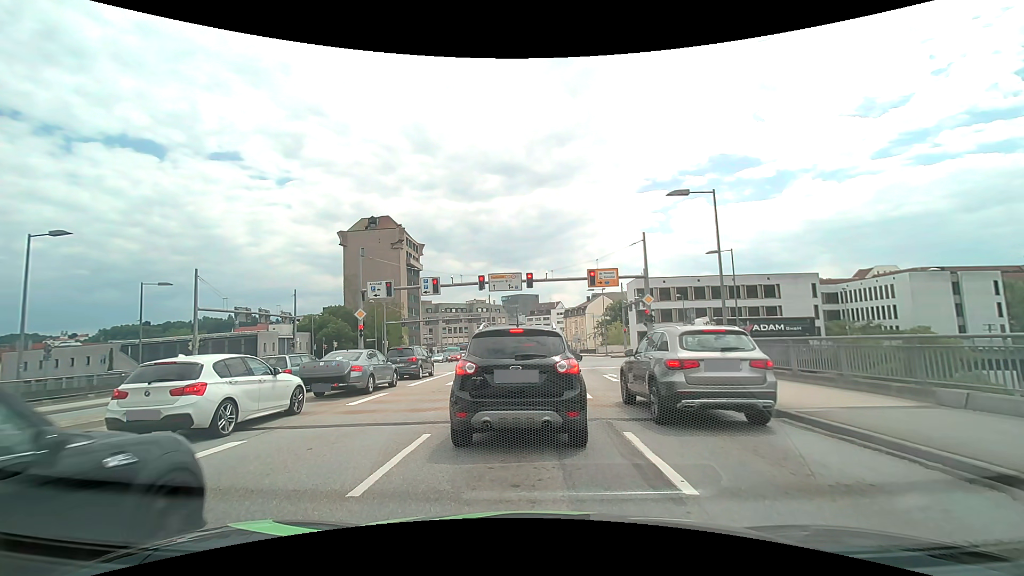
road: primary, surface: asphalt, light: Day
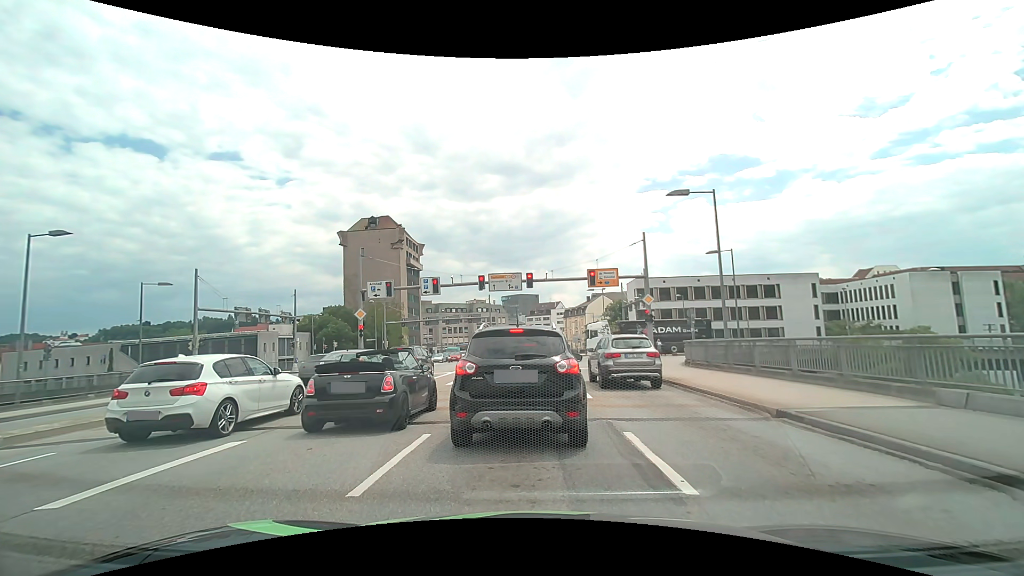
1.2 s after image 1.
(0.0, 0.0) m; 0°
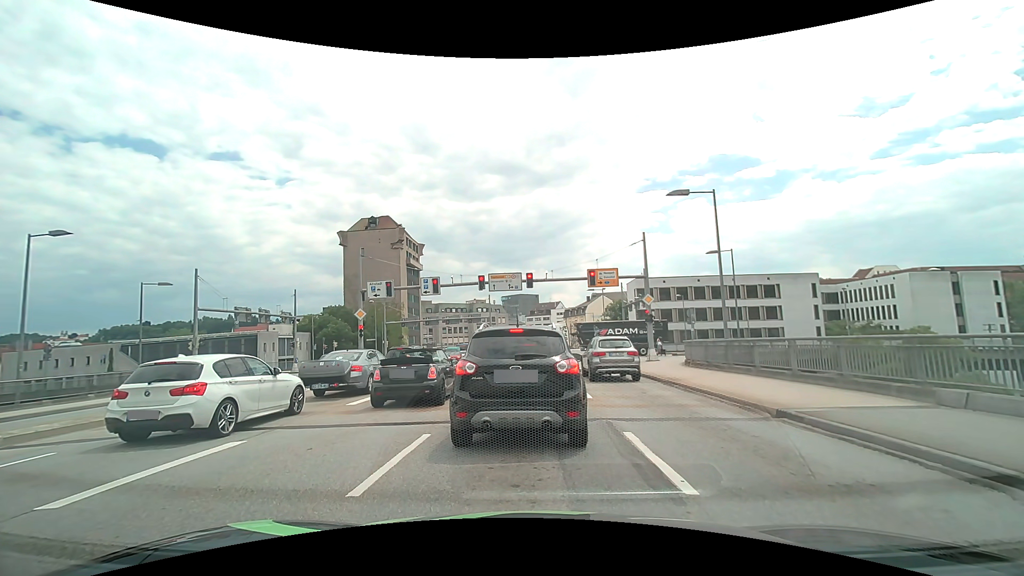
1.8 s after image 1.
(0.0, 0.0) m; 0°
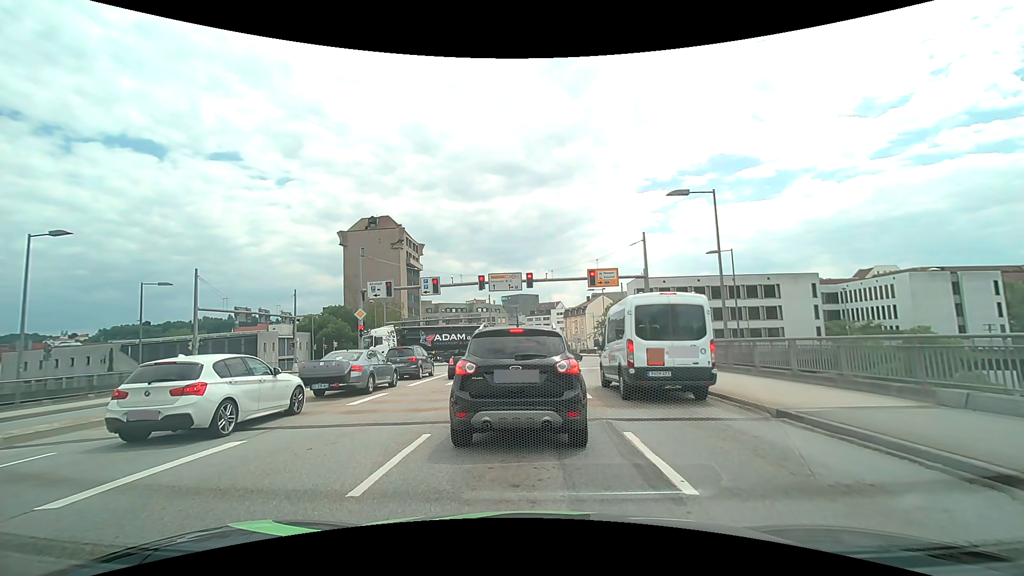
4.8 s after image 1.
(0.0, 0.0) m; 0°
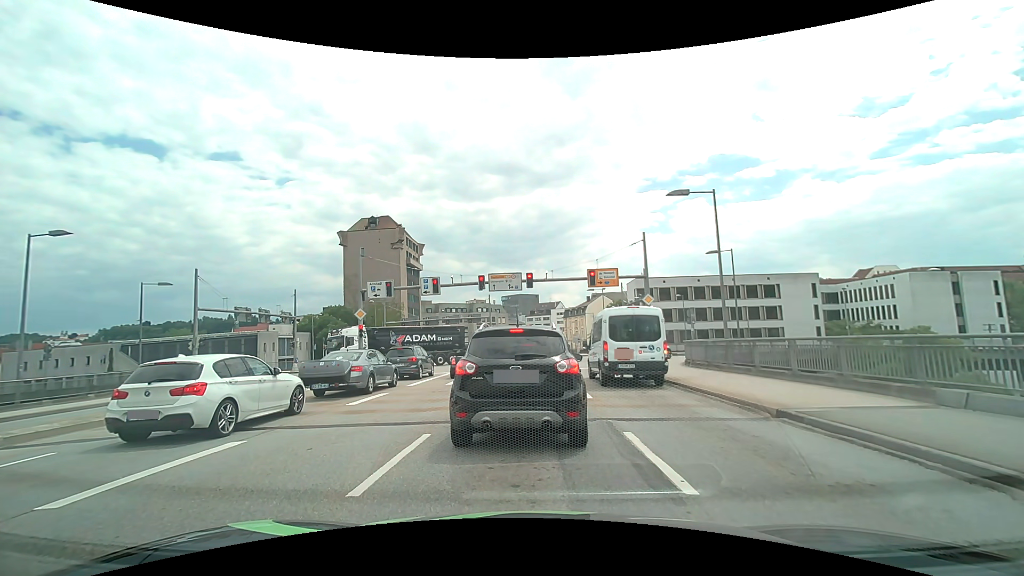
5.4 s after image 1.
(0.0, 0.0) m; 0°
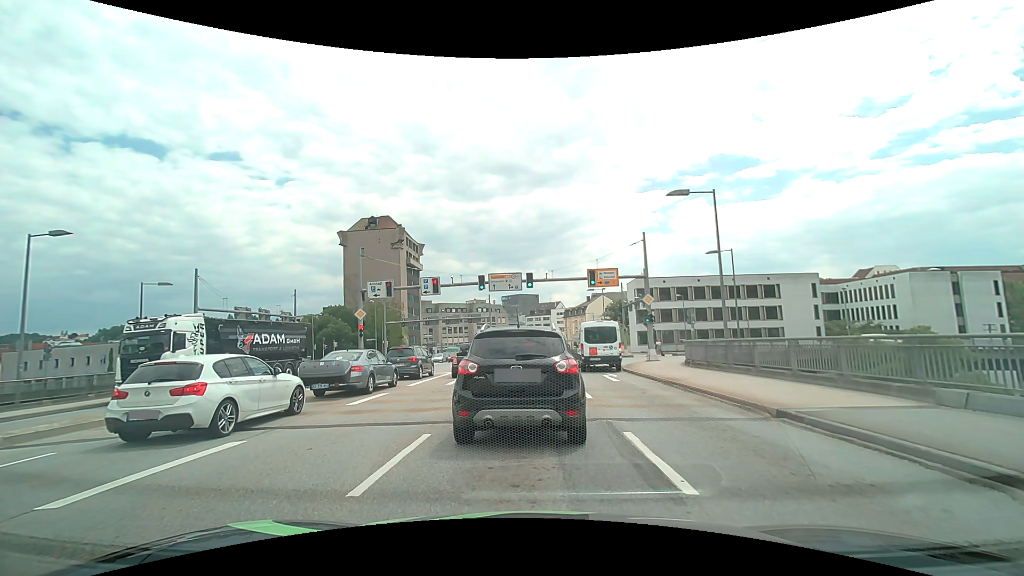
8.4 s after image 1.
(0.0, 0.0) m; 0°
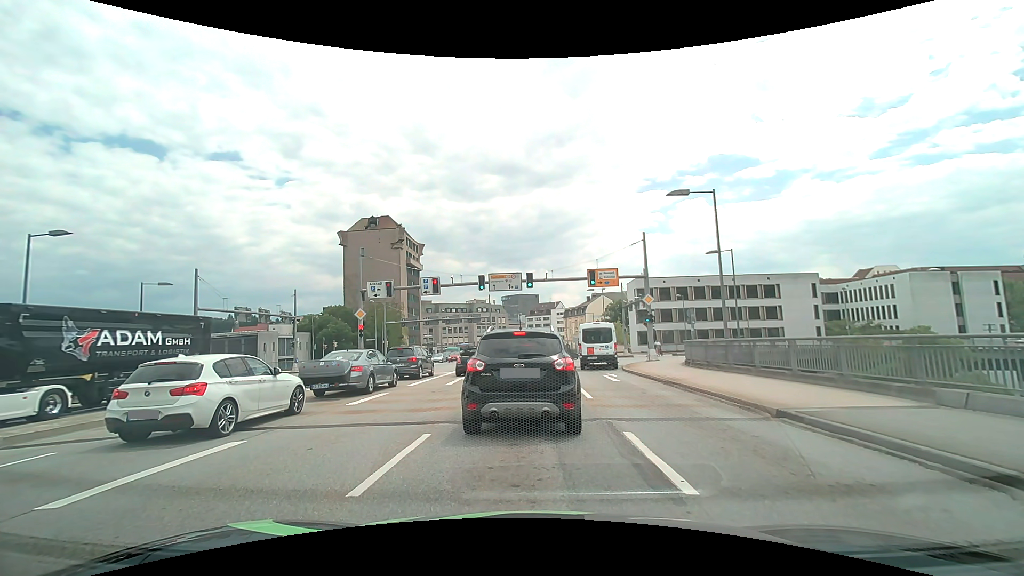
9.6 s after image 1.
(0.0, 0.0) m; 0°
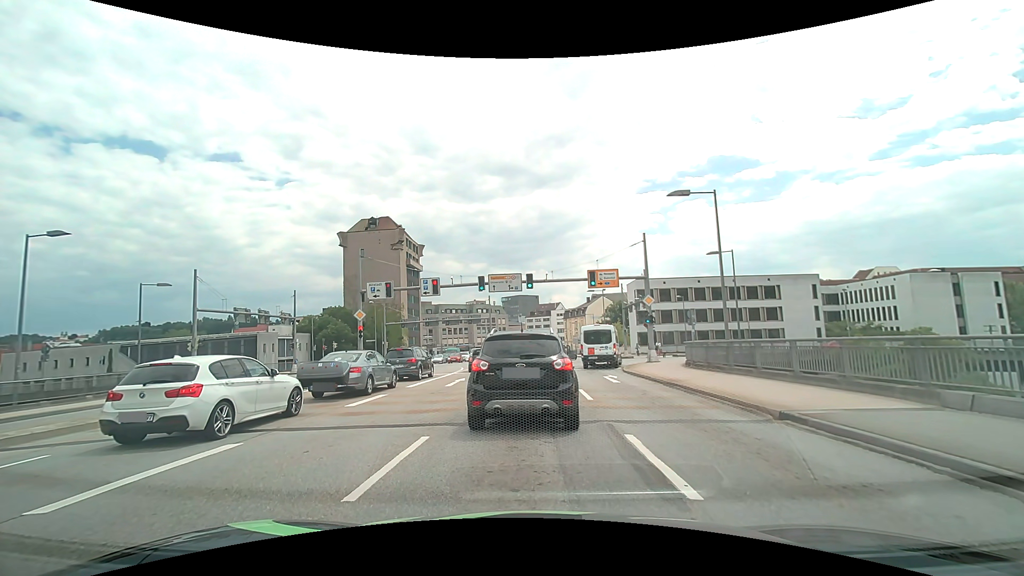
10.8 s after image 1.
(0.0, +0.1) m; 0°
(0, +10) (0, +20) (0, +30) (0, +40) (+1, +50) (+1, +60) (+1, +70) (+1, +80) (+1, +90) (+1, +100) m
